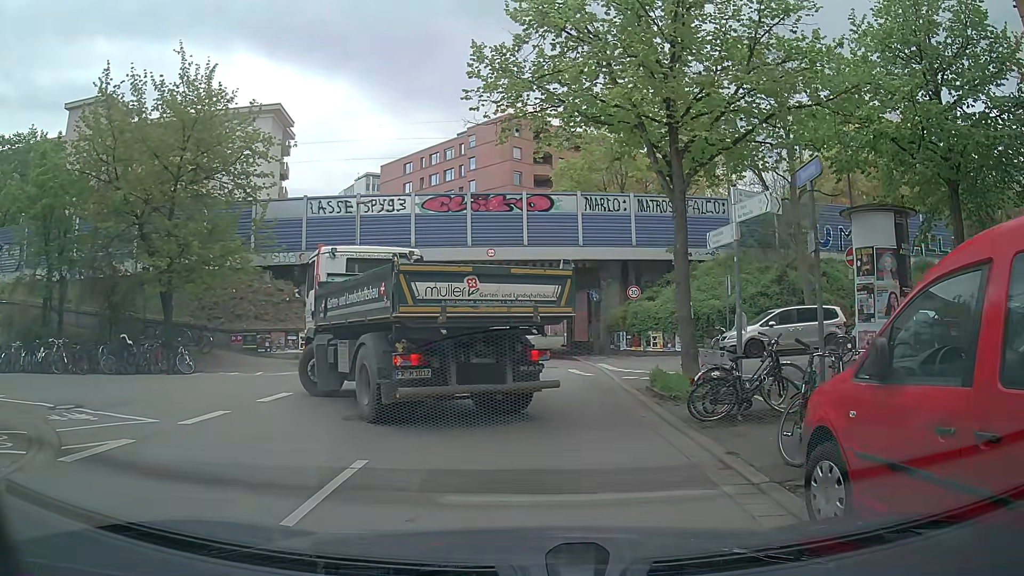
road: tertiary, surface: asphalt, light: Day
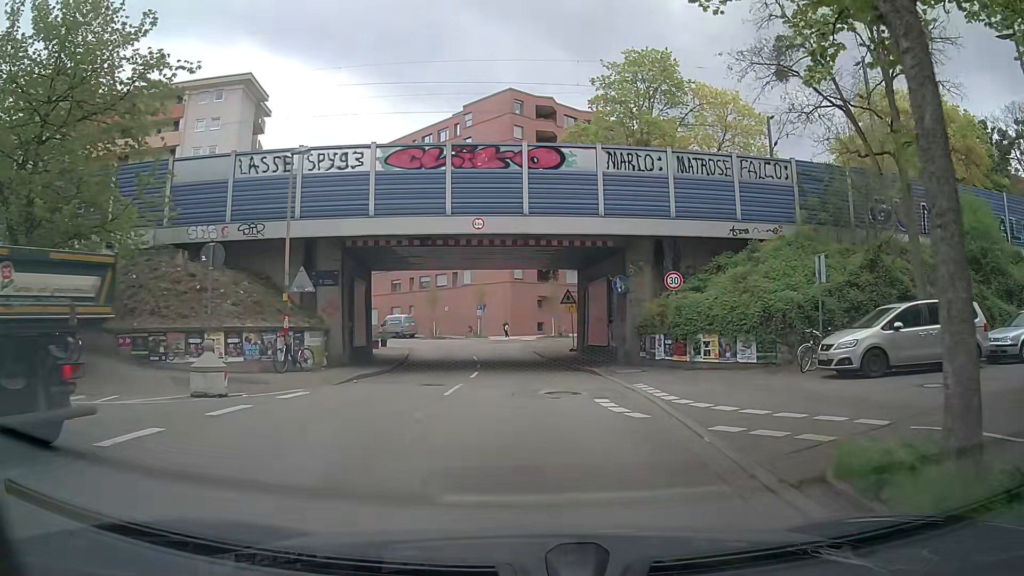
(+0.4, +8.7) m; +2°
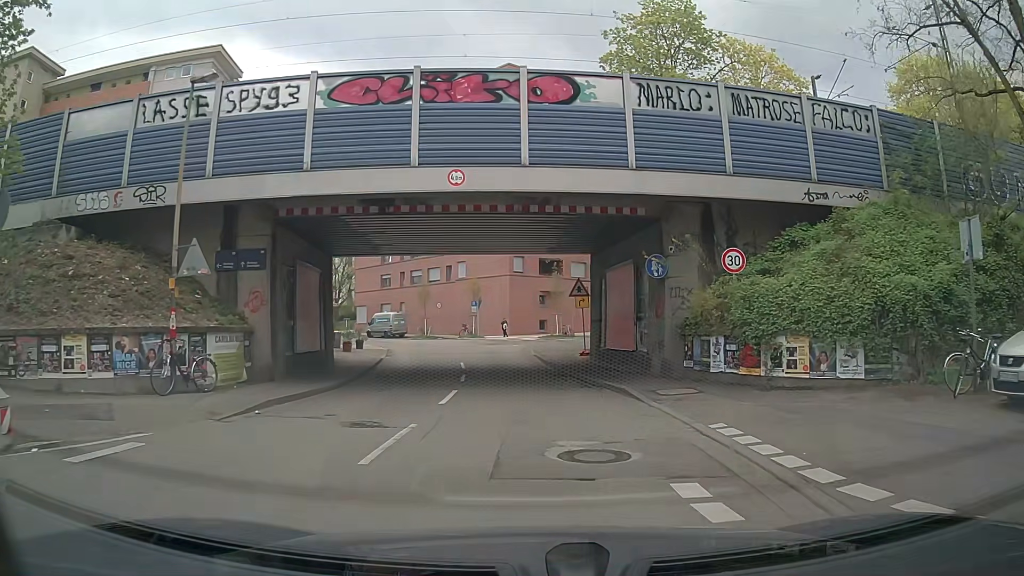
(0.0, +6.9) m; 0°
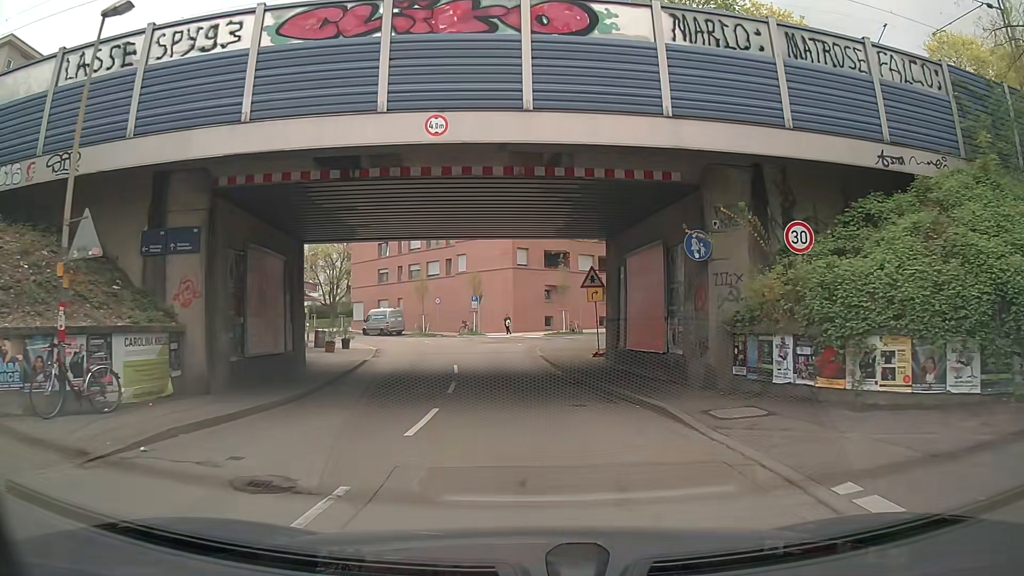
(0.0, +3.9) m; 0°
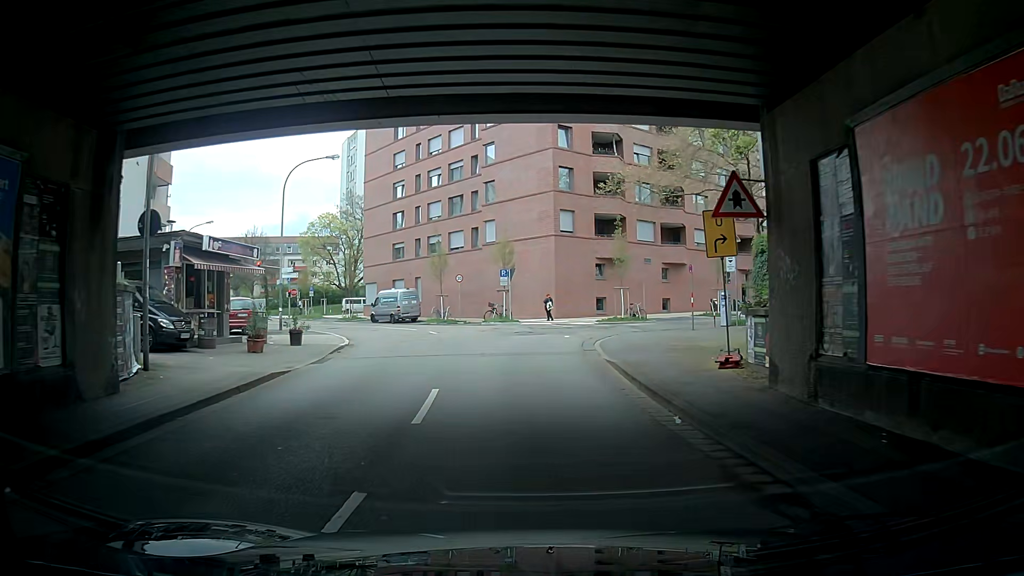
(-0.4, +12.8) m; -2°
